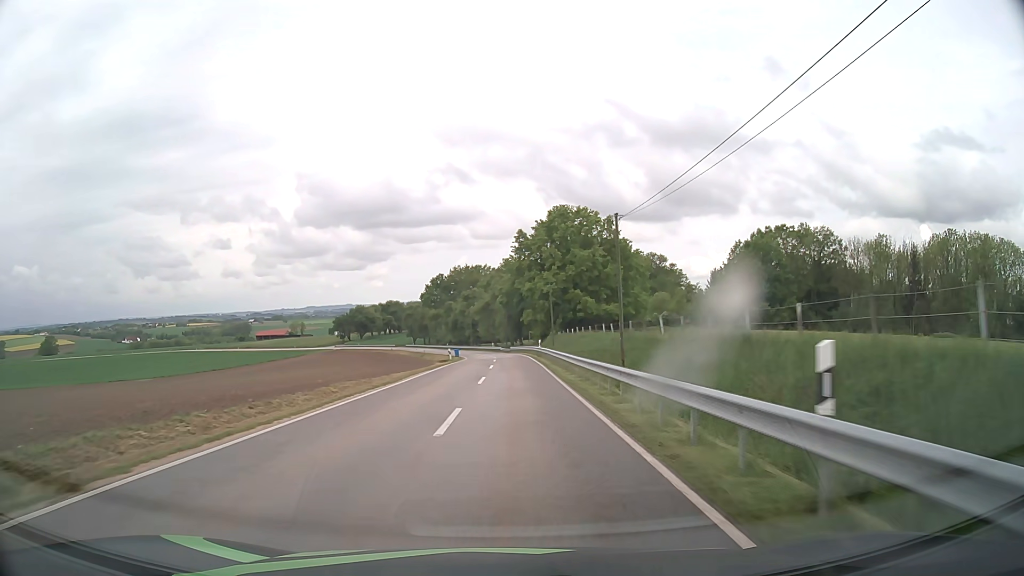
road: tertiary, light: Day
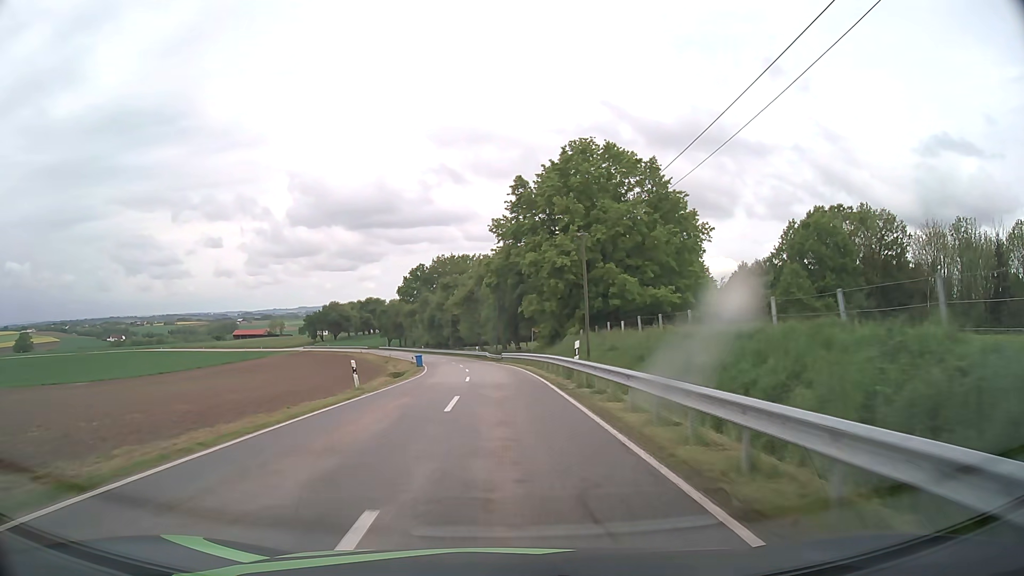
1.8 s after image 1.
(+0.1, +32.3) m; +1°
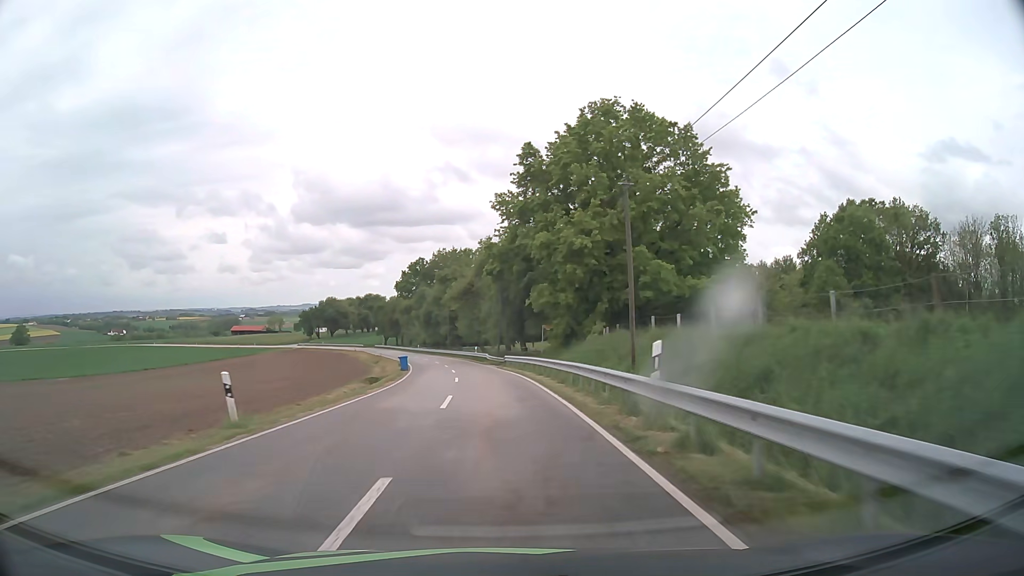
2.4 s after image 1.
(0.0, +10.7) m; 0°
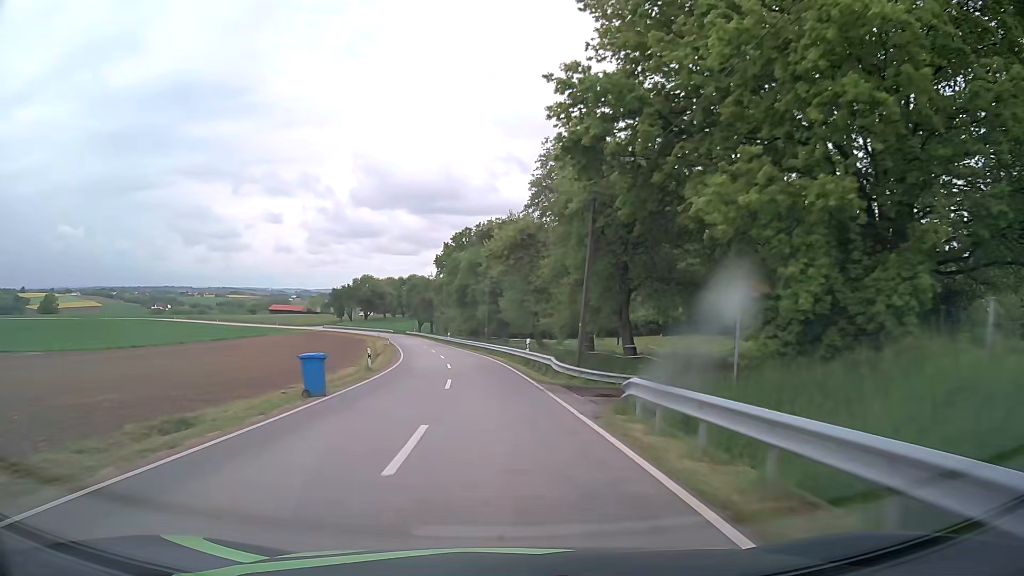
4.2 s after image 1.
(-1.1, +32.2) m; -4°
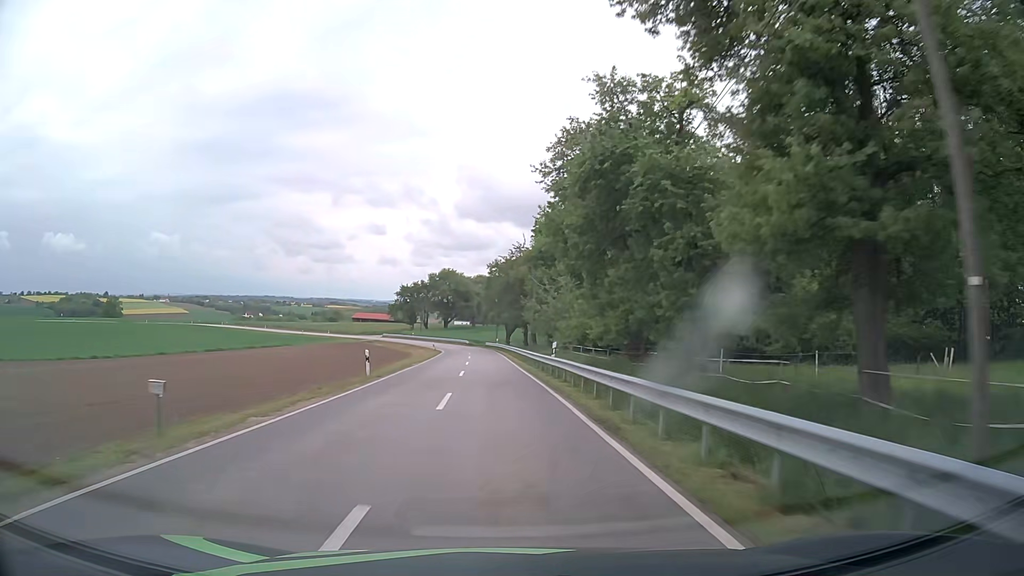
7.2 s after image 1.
(-4.4, +53.4) m; -9°
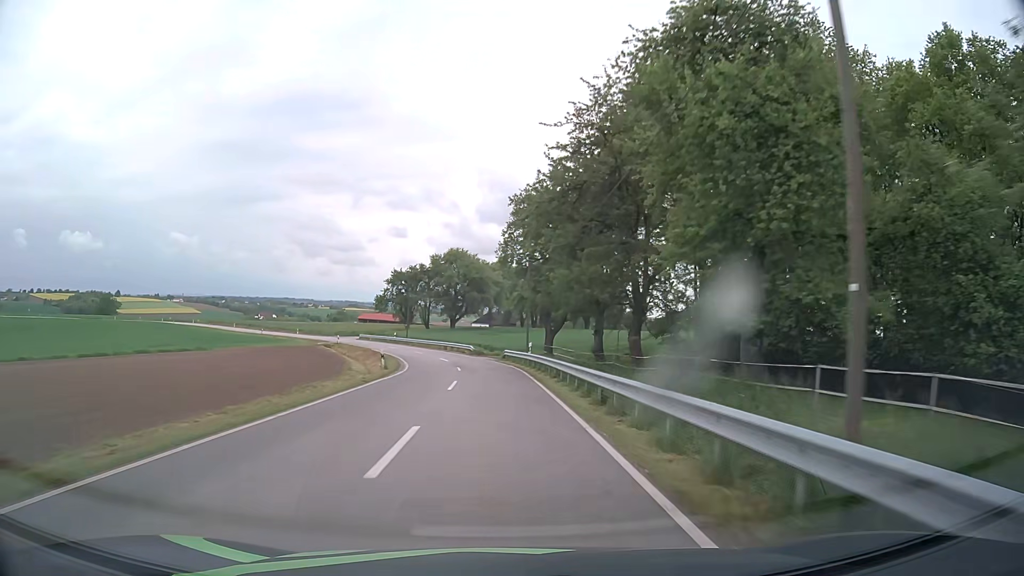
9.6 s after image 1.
(-1.4, +42.9) m; -2°
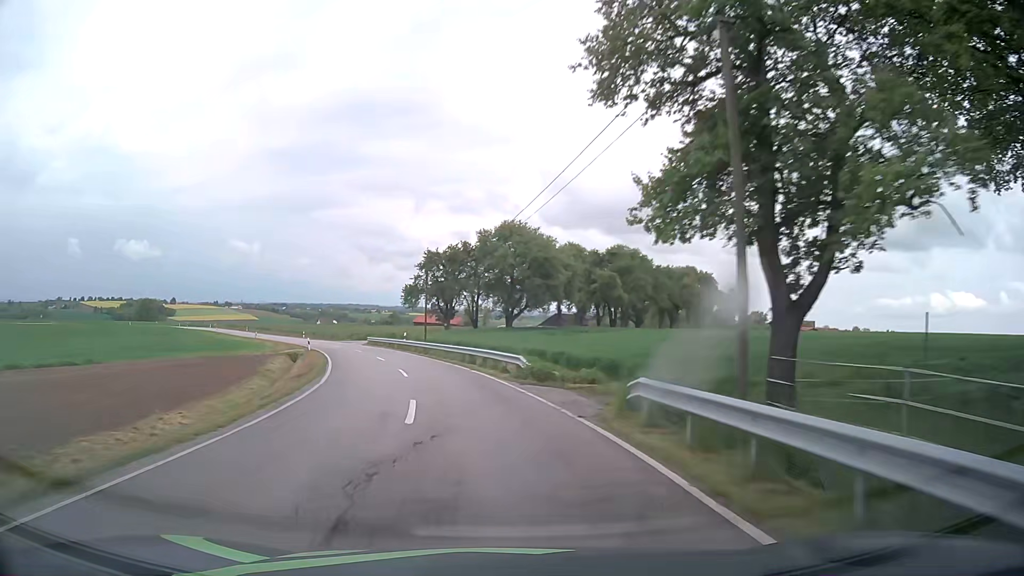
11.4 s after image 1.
(-1.2, +32.2) m; -6°
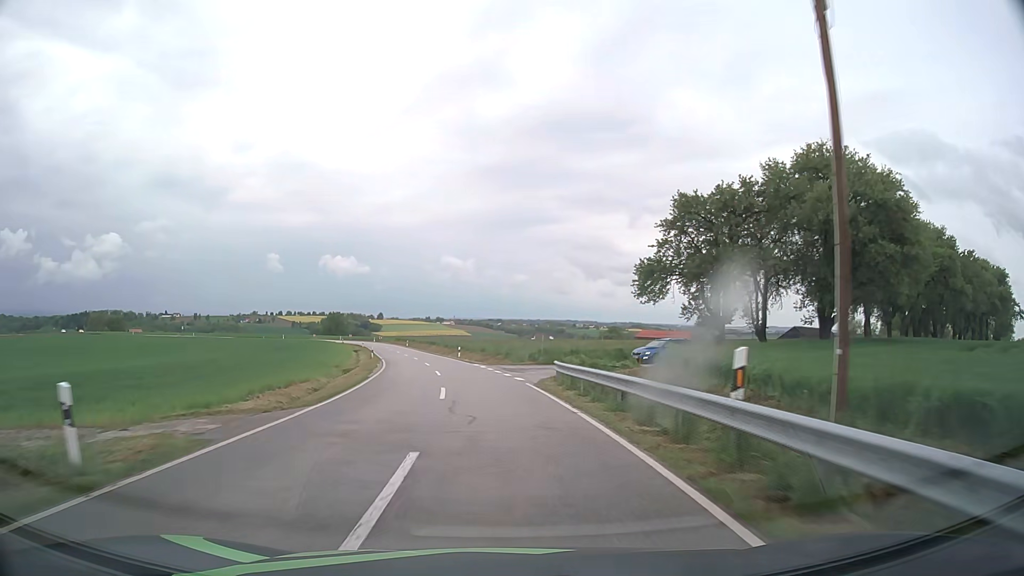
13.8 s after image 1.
(-7.1, +41.9) m; -18°
(0, +10) (-1, +20) (-2, +30) (-3, +40) (-5, +50) (-7, +59) (-9, +69) (-12, +79) (-14, +89) (-16, +98) m
